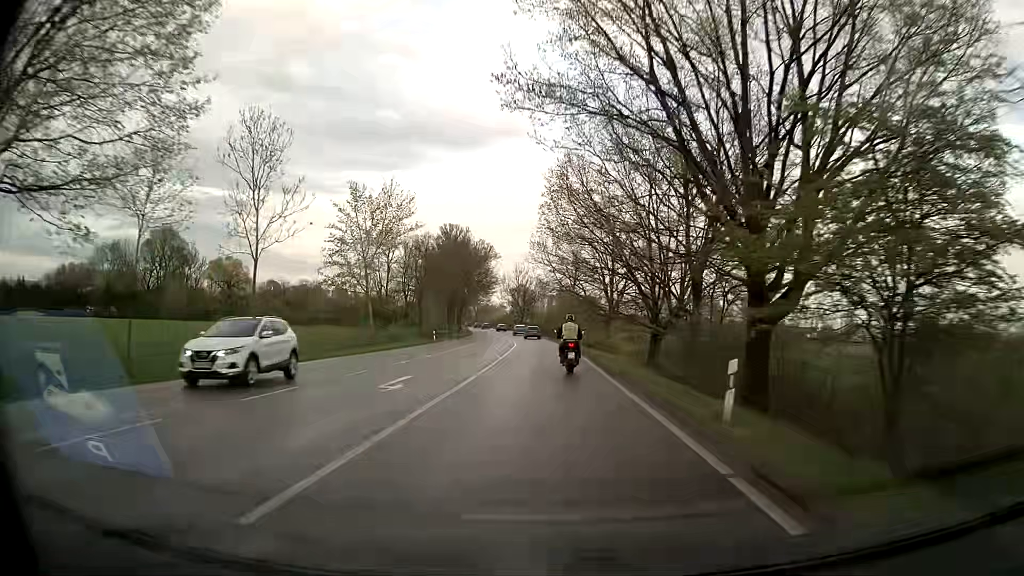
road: secondary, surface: asphalt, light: Day
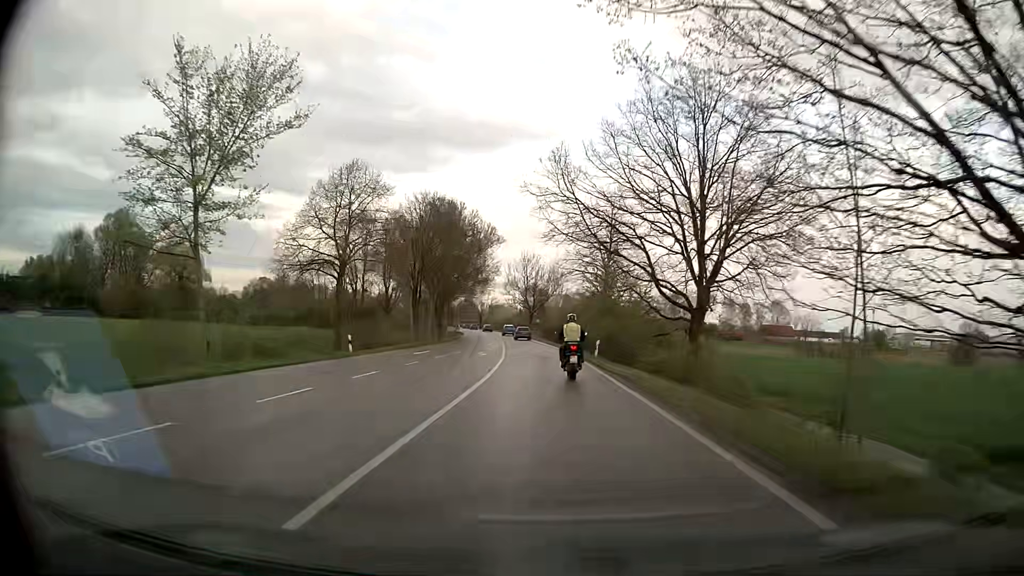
(-0.4, +30.3) m; -1°
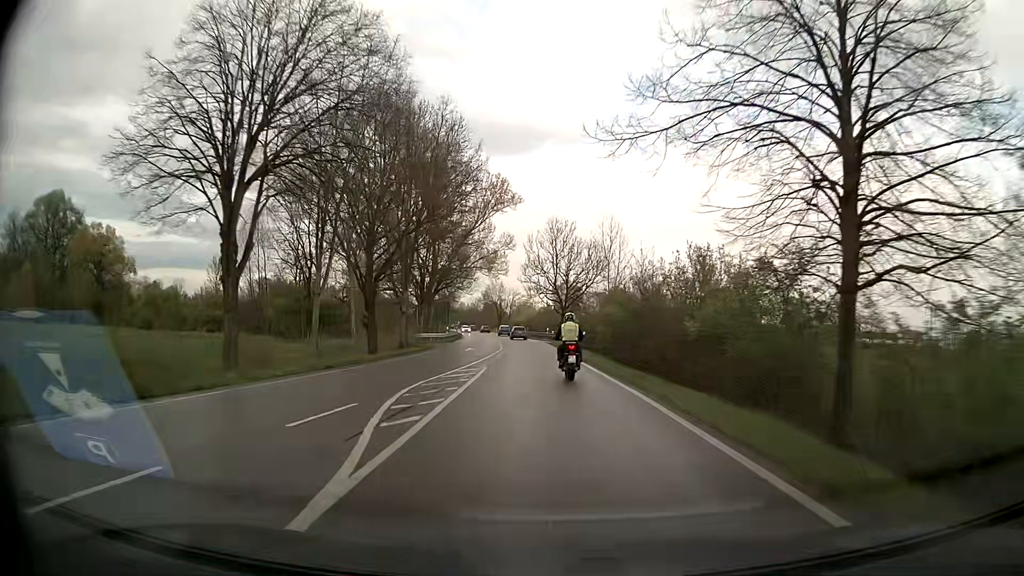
(-0.9, +39.1) m; -3°
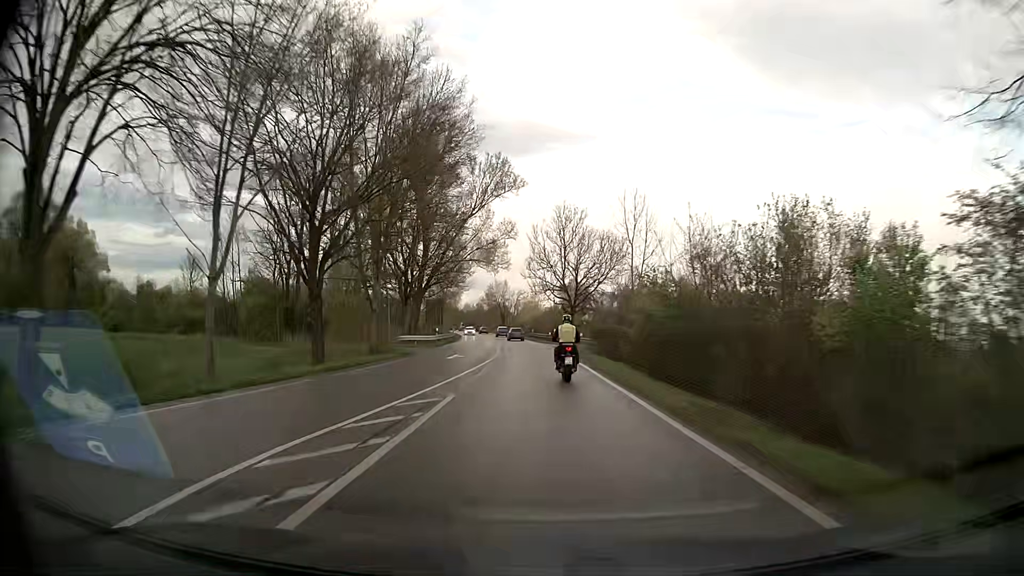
(-0.1, +9.6) m; -1°
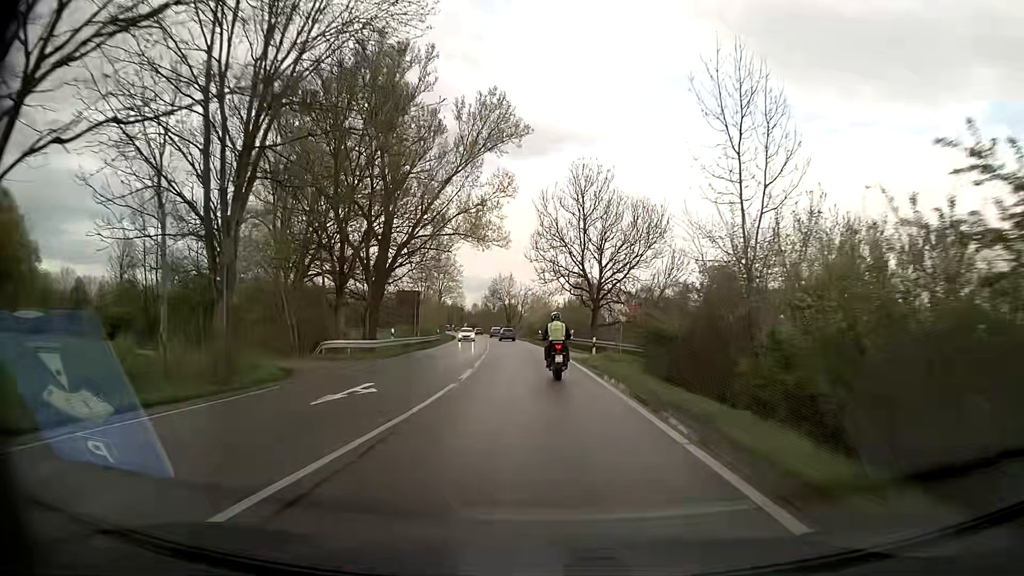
(-0.1, +19.3) m; -1°
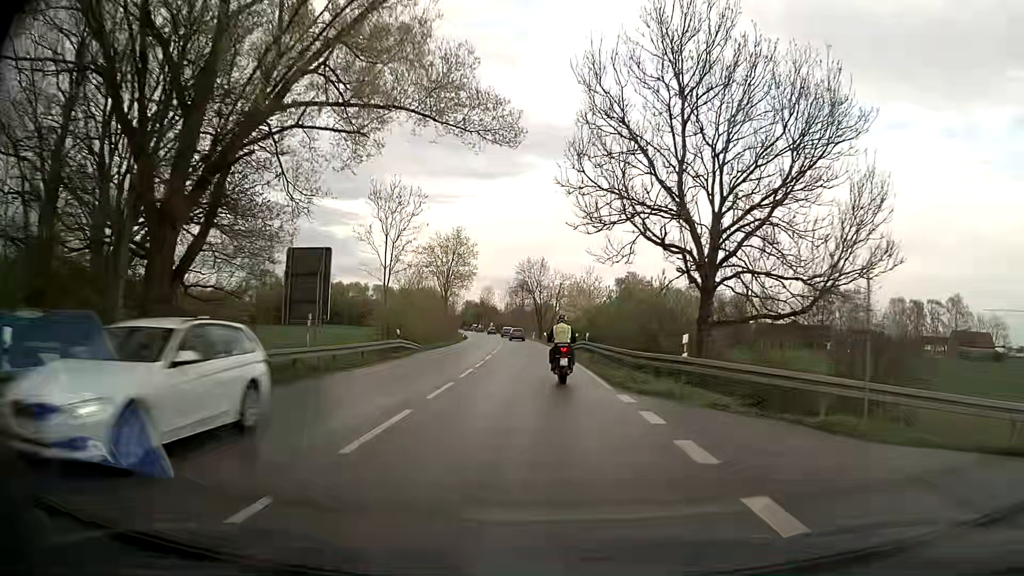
(-0.7, +29.1) m; -3°
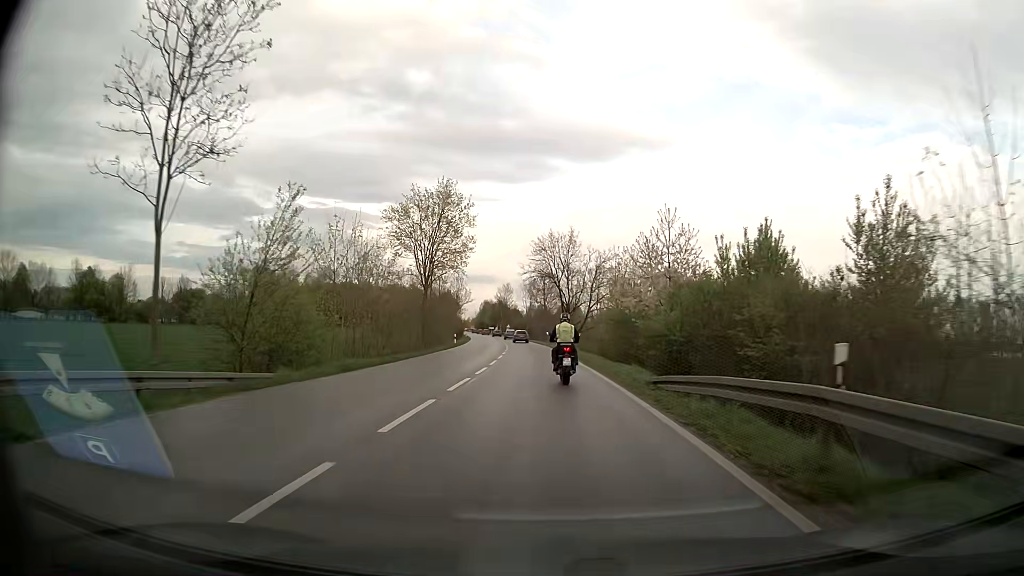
(-0.6, +28.9) m; -3°
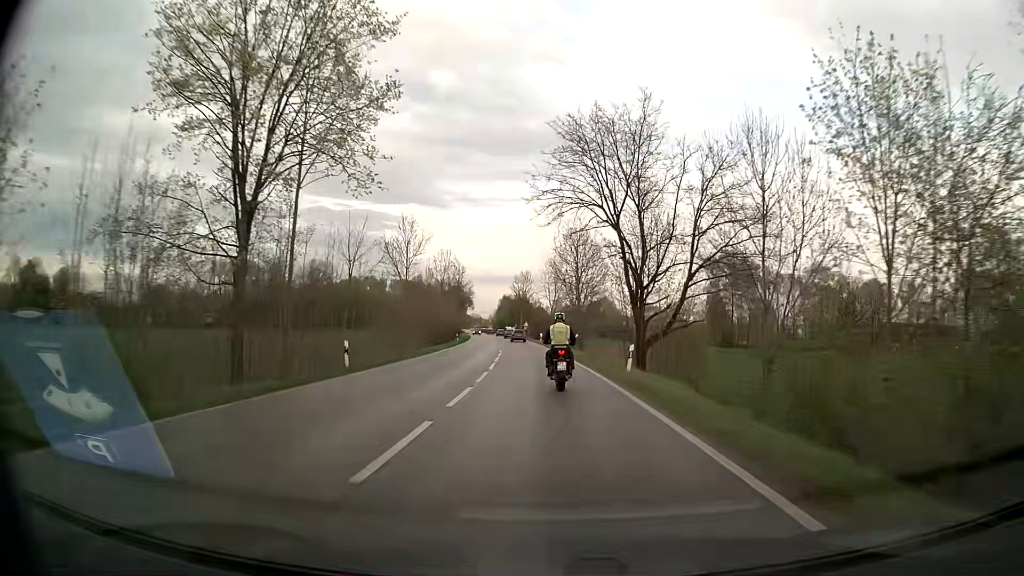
(-0.1, +38.9) m; -1°
(0, +10) (0, +20) (-1, +30) (-1, +40) (-2, +50) (-2, +60) (-3, +70) (-4, +80) (-4, +90) (-5, +100) m
